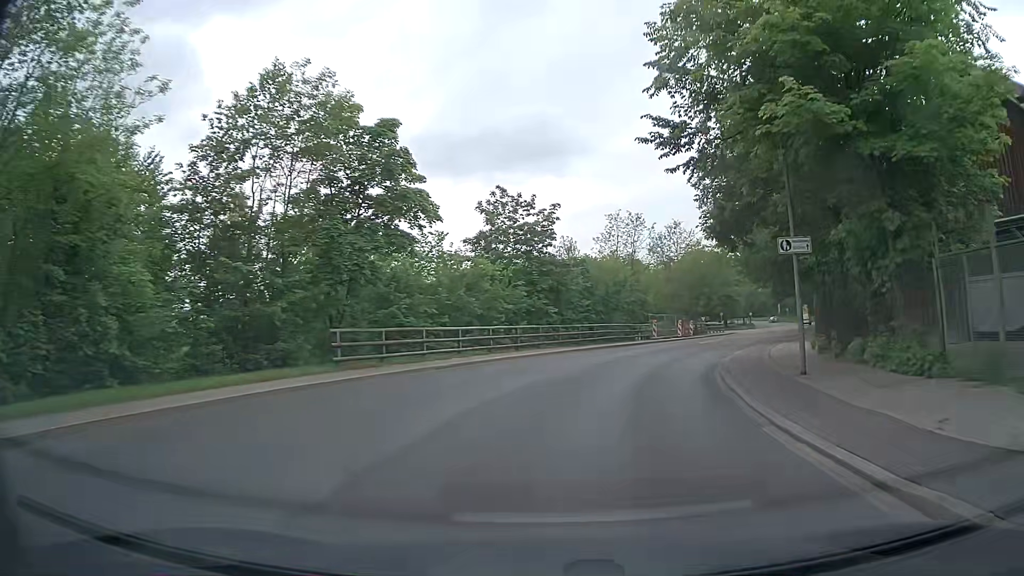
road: secondary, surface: asphalt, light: Day
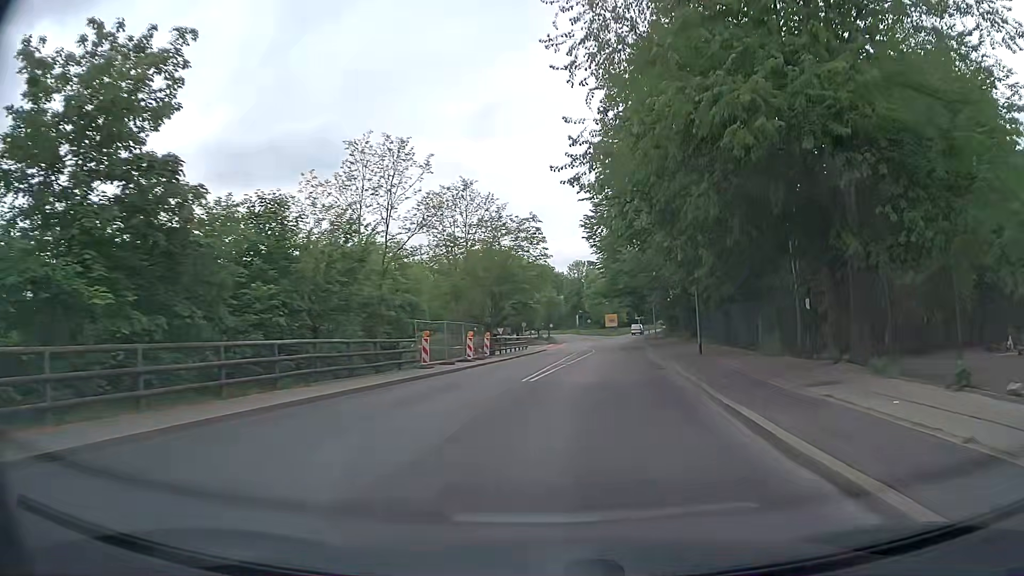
(+3.7, +24.0) m; +19°
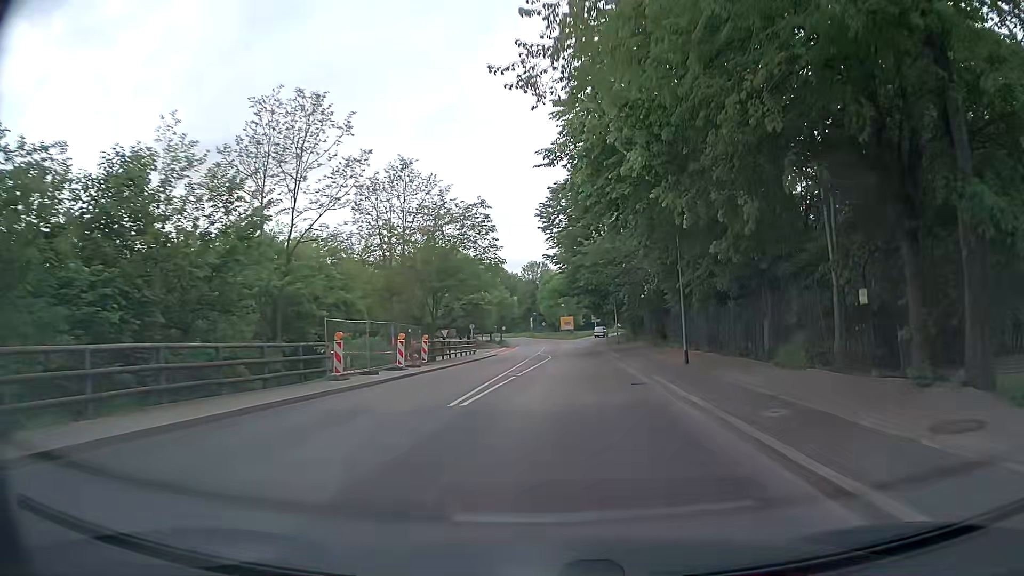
(+0.2, +6.1) m; +4°
(0, +10) (+1, +20) (+1, +30) (+2, +40) (+2, +50) (+3, +60) (+3, +70) (+4, +80) (+4, +90) (+5, +100) m
